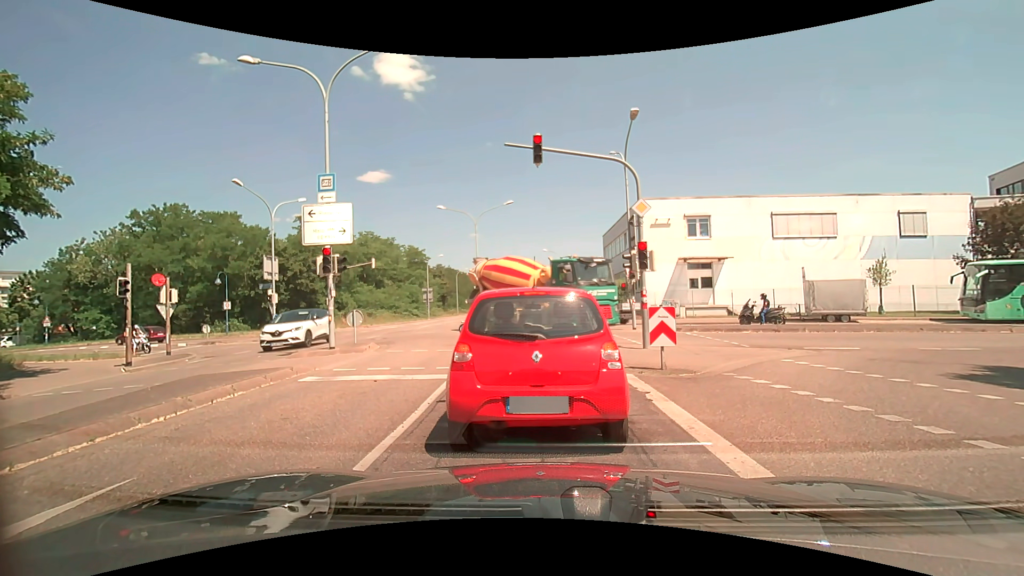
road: secondary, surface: asphalt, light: Day
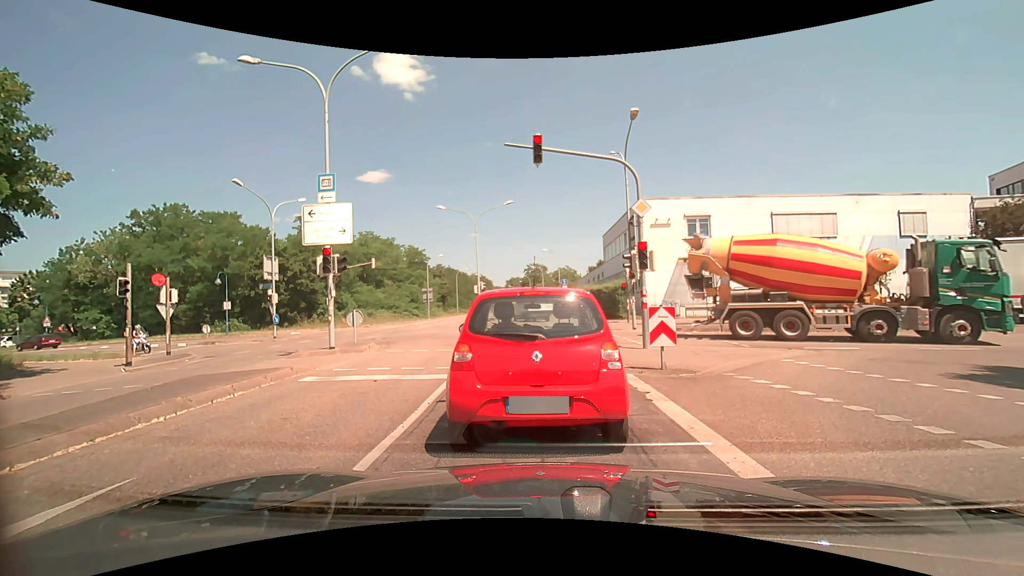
(0.0, 0.0) m; 0°
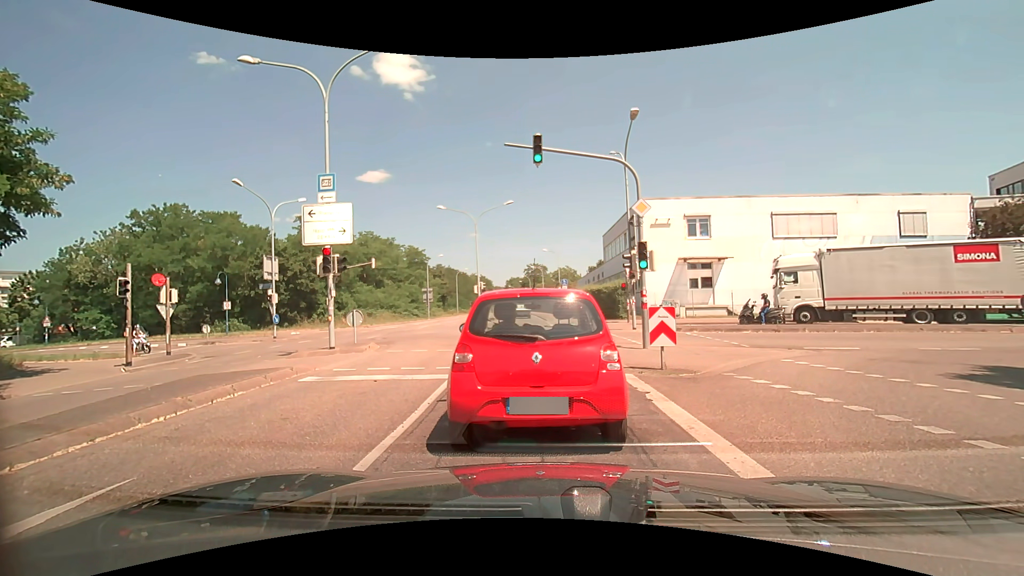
(0.0, 0.0) m; 0°
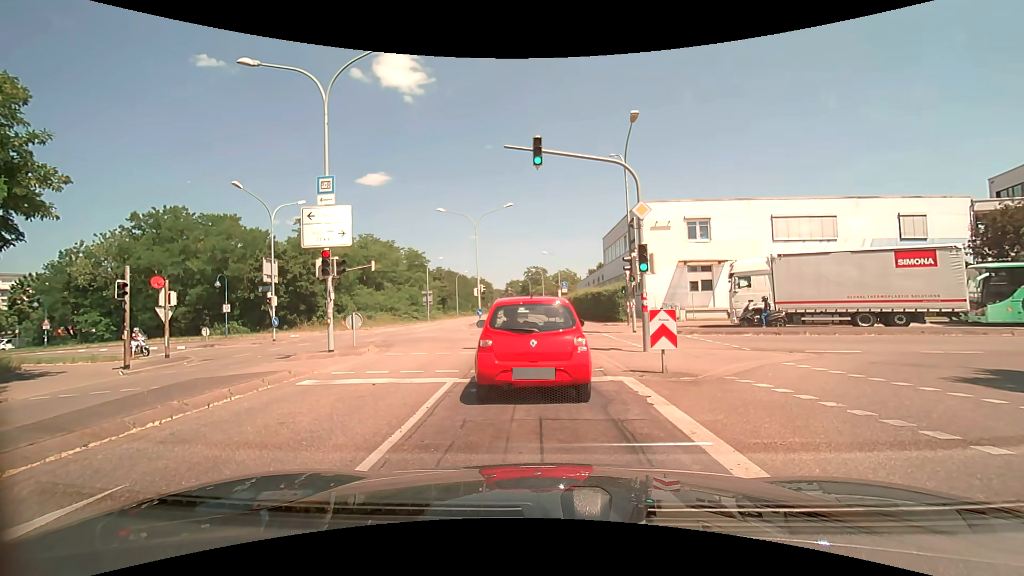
(0.0, 0.0) m; 0°
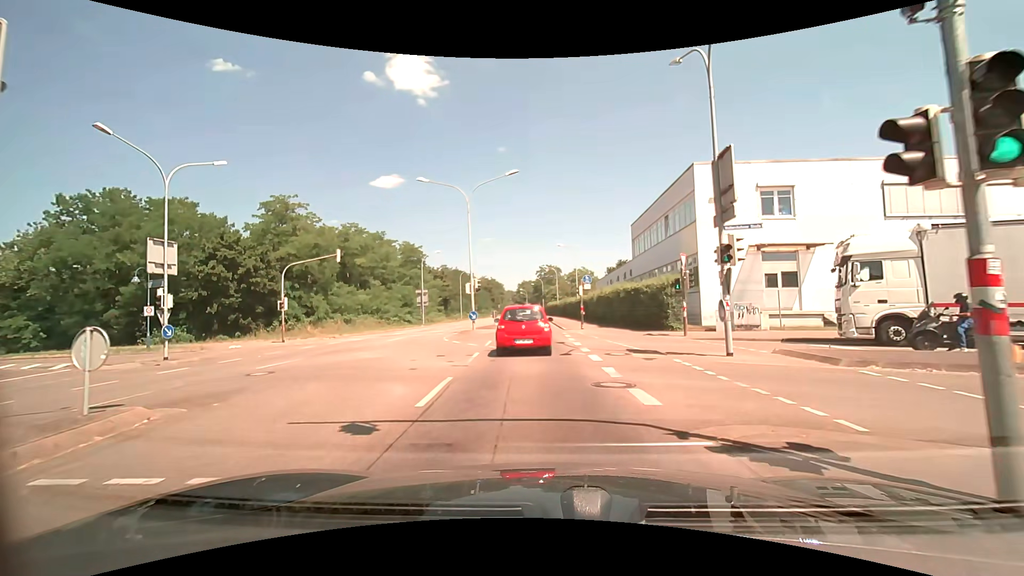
(-0.2, +11.3) m; -2°
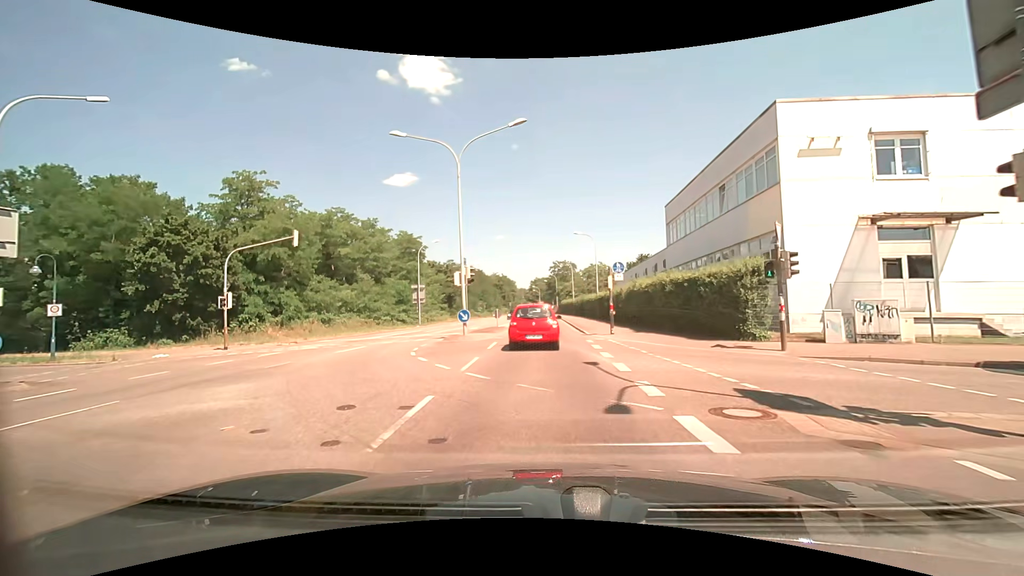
(-0.1, +8.4) m; -2°
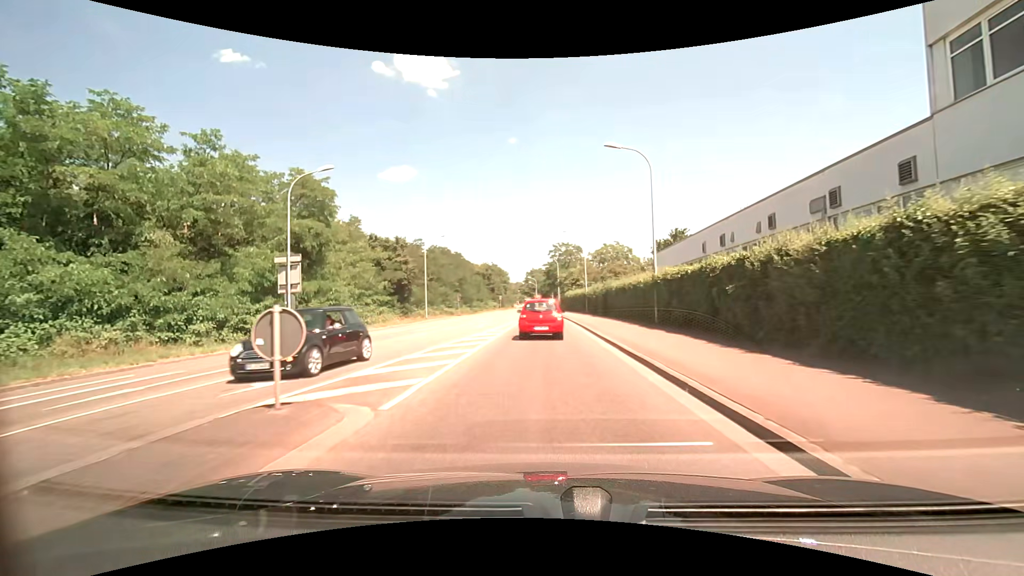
(0.0, +27.6) m; +1°
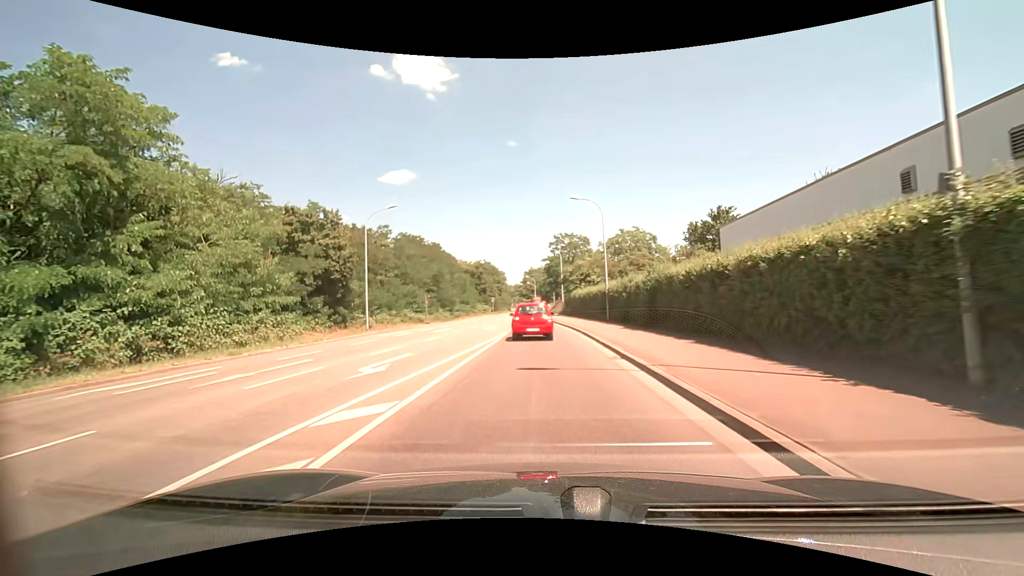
(+0.1, +18.2) m; 0°
(0, +10) (0, +20) (-1, +30) (-1, +40) (-2, +50) (-2, +60) (-3, +70) (-4, +80) (-4, +90) (-4, +100) m
